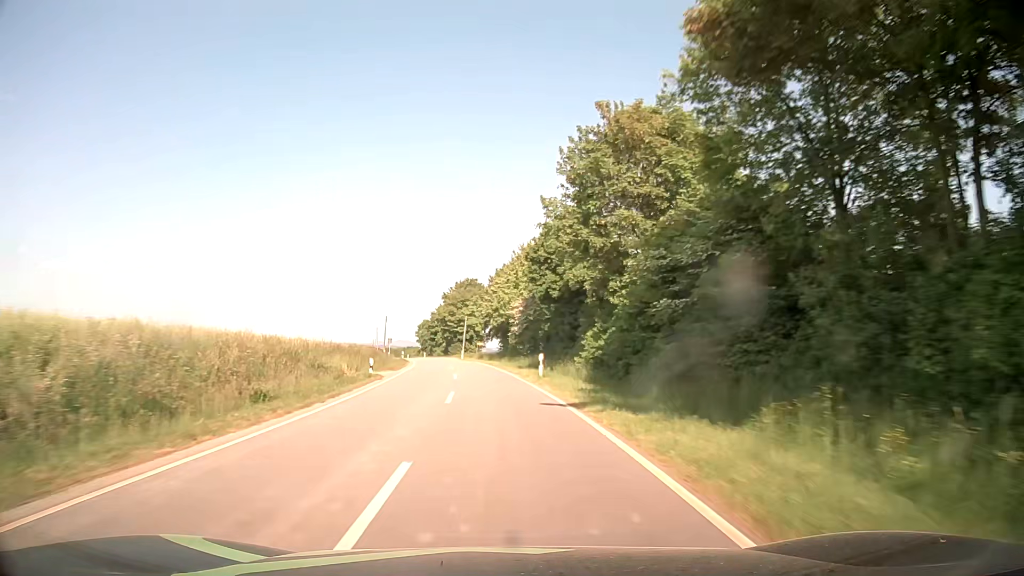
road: tertiary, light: Day
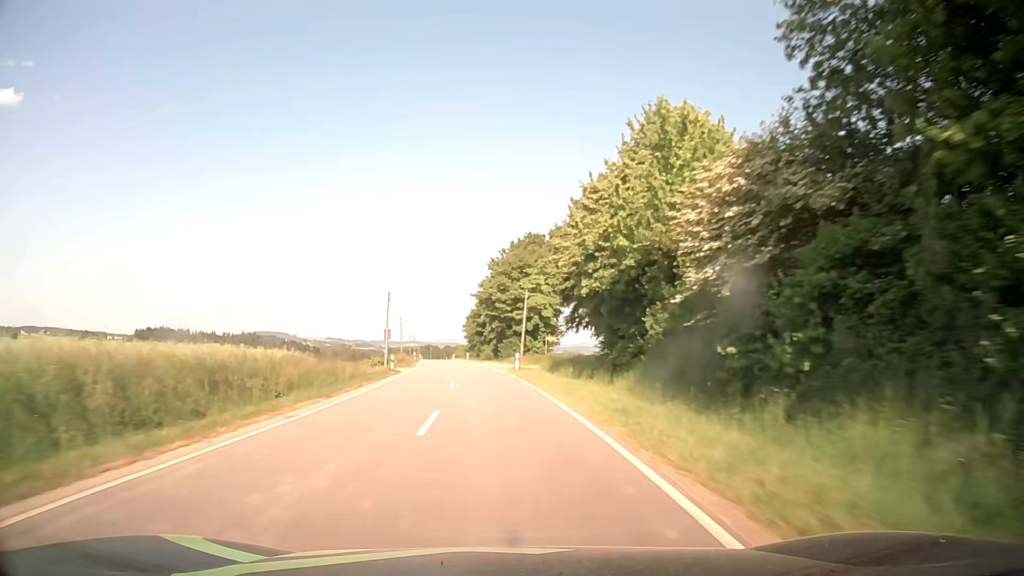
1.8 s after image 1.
(-2.2, +42.4) m; -6°
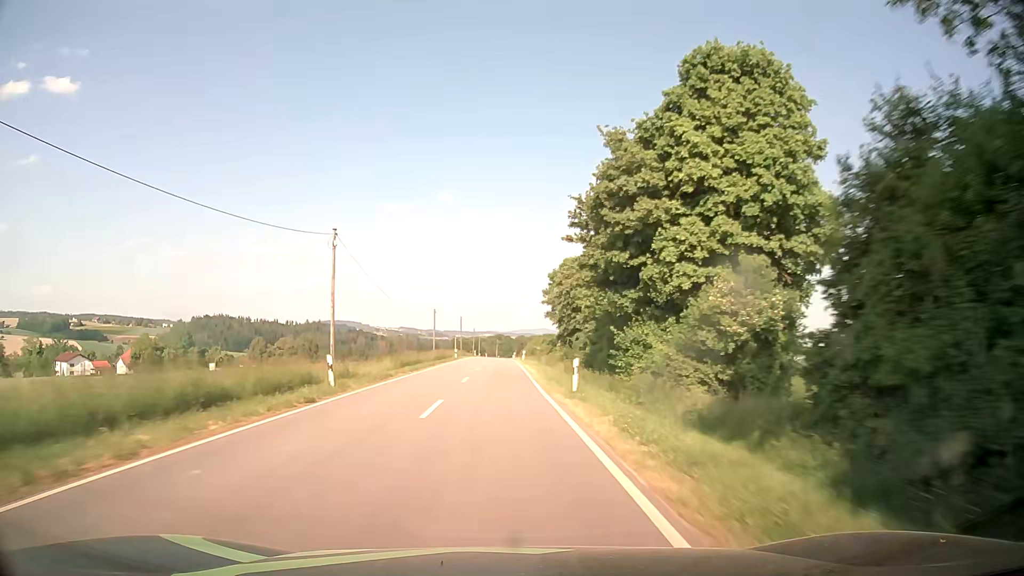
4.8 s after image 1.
(-4.6, +71.0) m; -6°
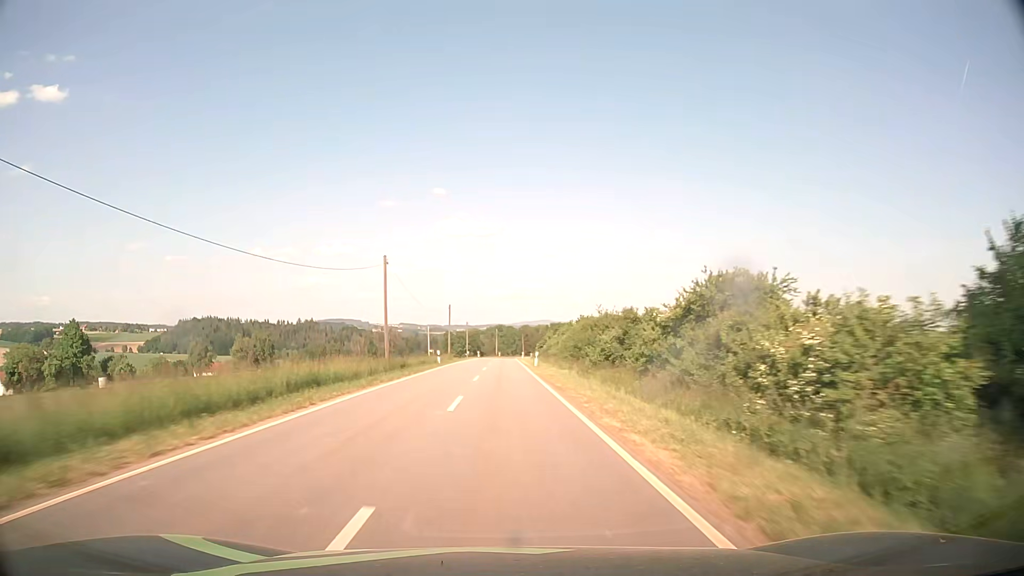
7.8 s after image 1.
(-0.6, +71.6) m; 0°
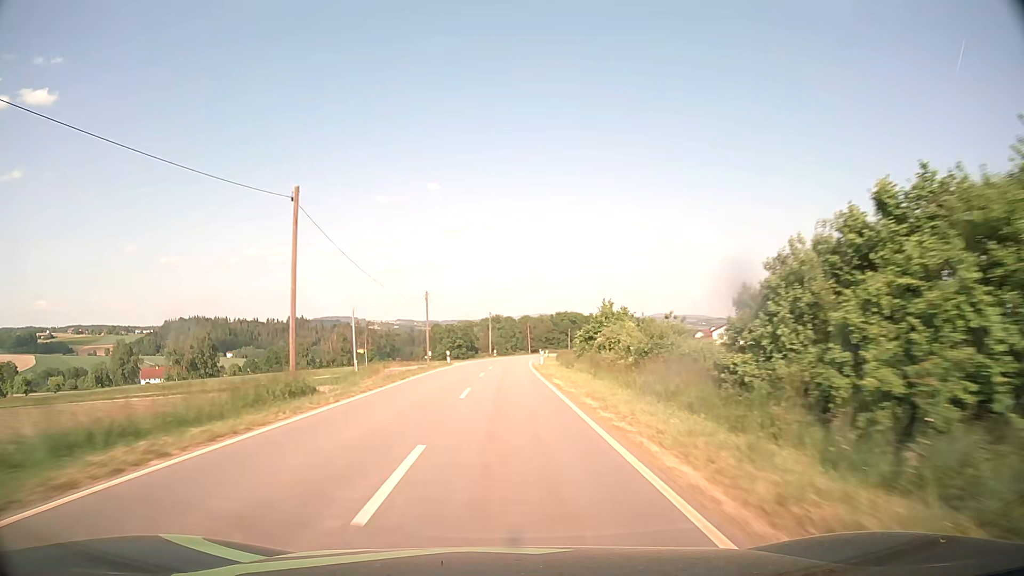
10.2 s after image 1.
(-0.2, +57.3) m; 0°
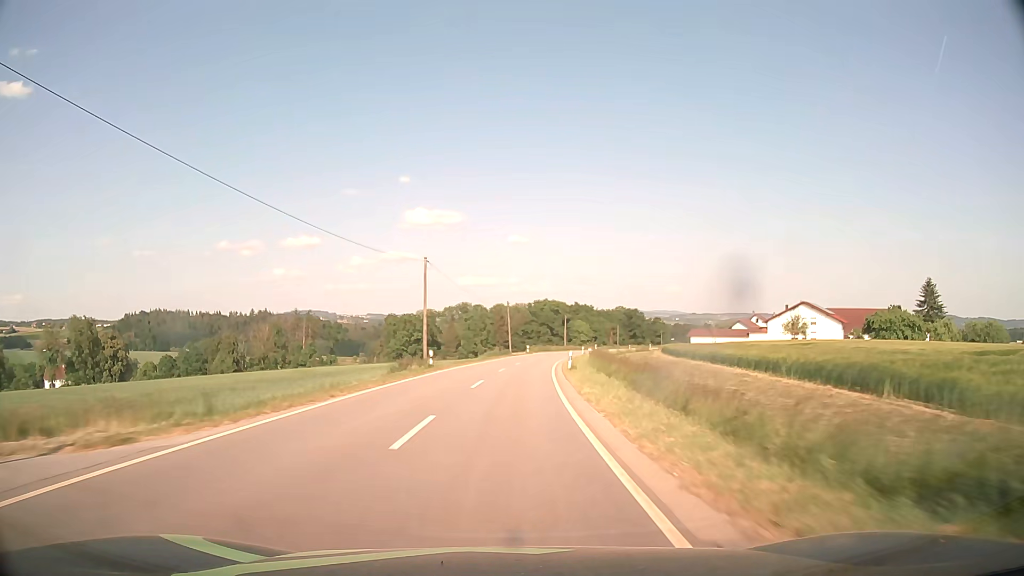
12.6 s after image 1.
(+0.7, +57.2) m; +2°
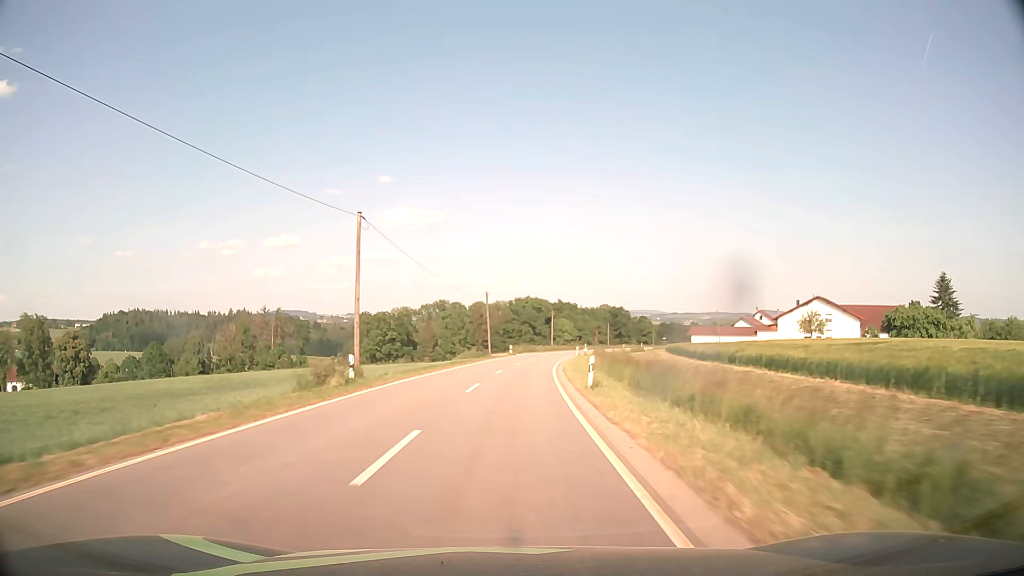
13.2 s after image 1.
(+0.2, +14.3) m; +2°
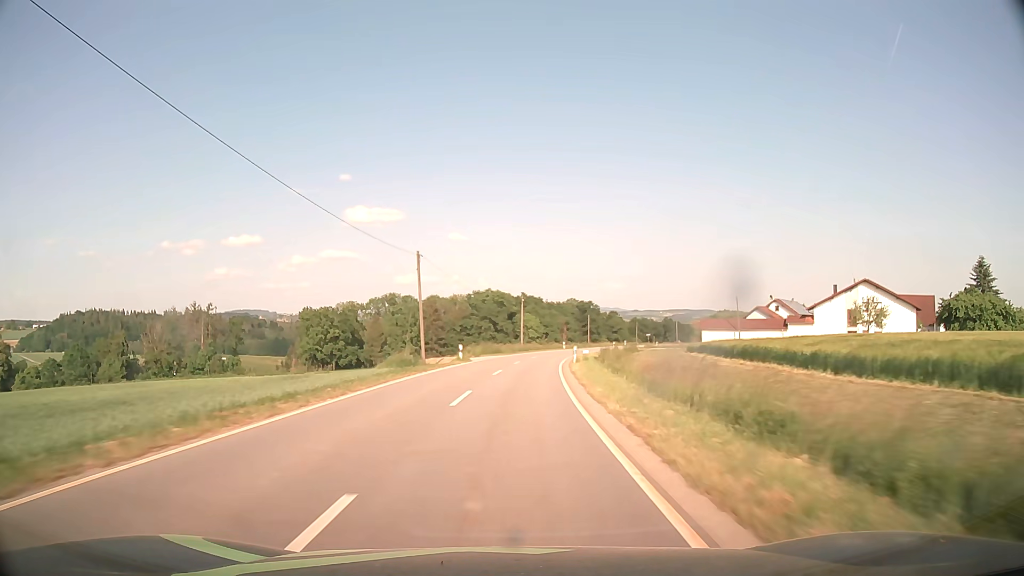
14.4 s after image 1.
(+0.8, +28.6) m; +3°
(0, +10) (0, +20) (+1, +30) (+2, +40) (+3, +50) (+5, +60) (+7, +70) (+9, +79) (+11, +89) (+14, +99) m
